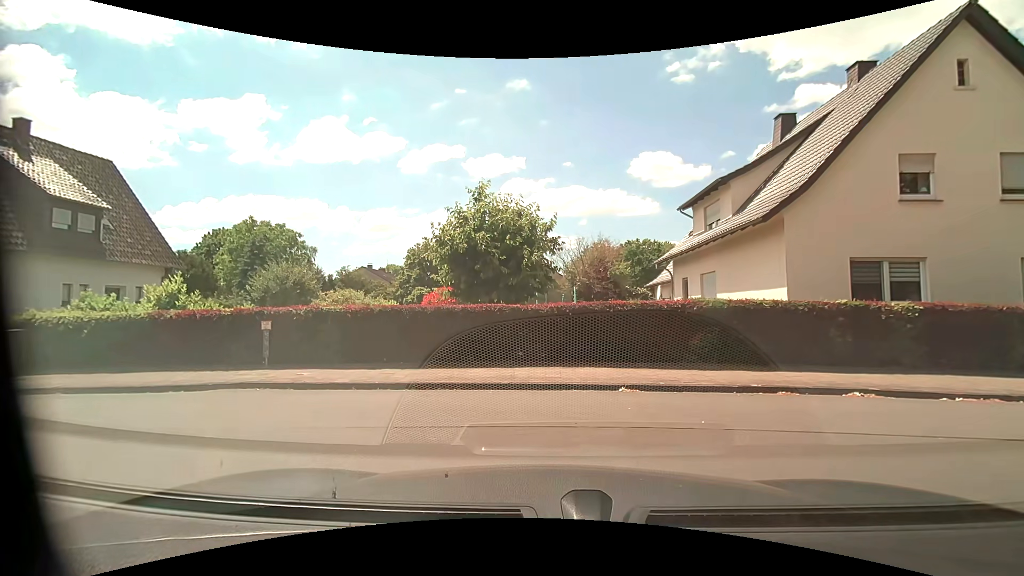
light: Day
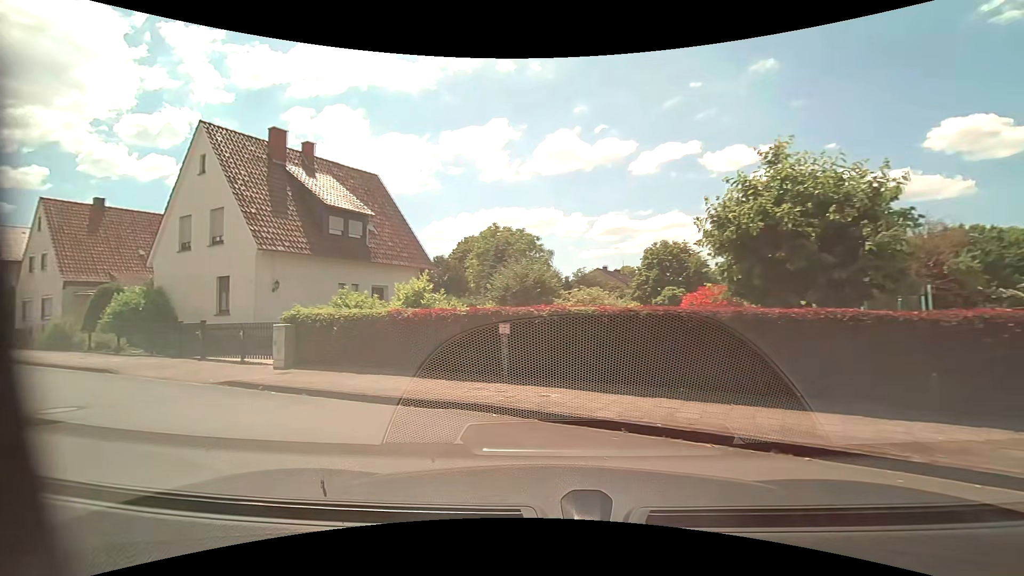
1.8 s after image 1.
(-0.9, +3.3) m; -30°
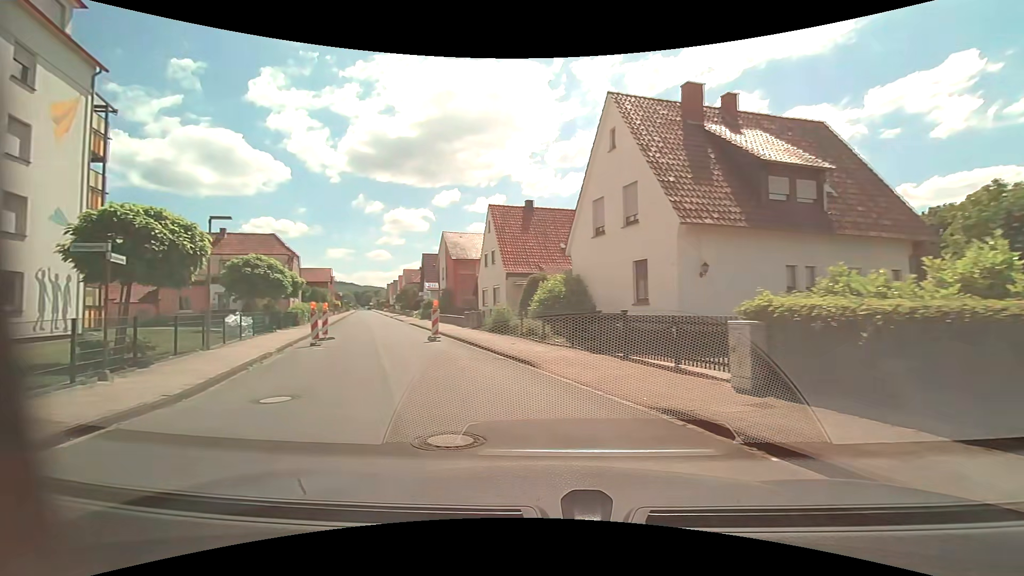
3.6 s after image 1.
(-1.9, +4.9) m; -44°
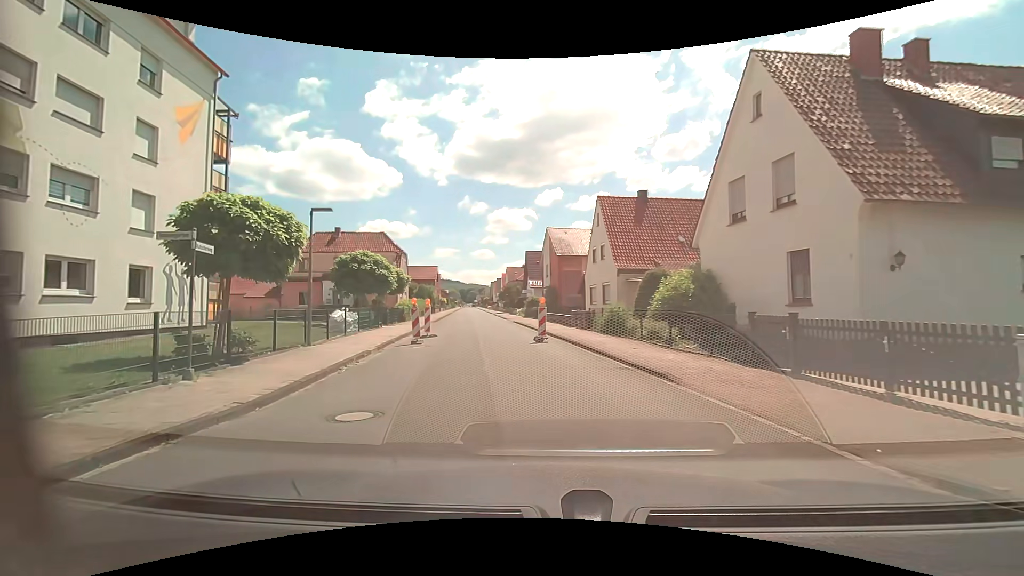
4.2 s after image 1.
(-0.2, +2.1) m; -12°
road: residential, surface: asphalt
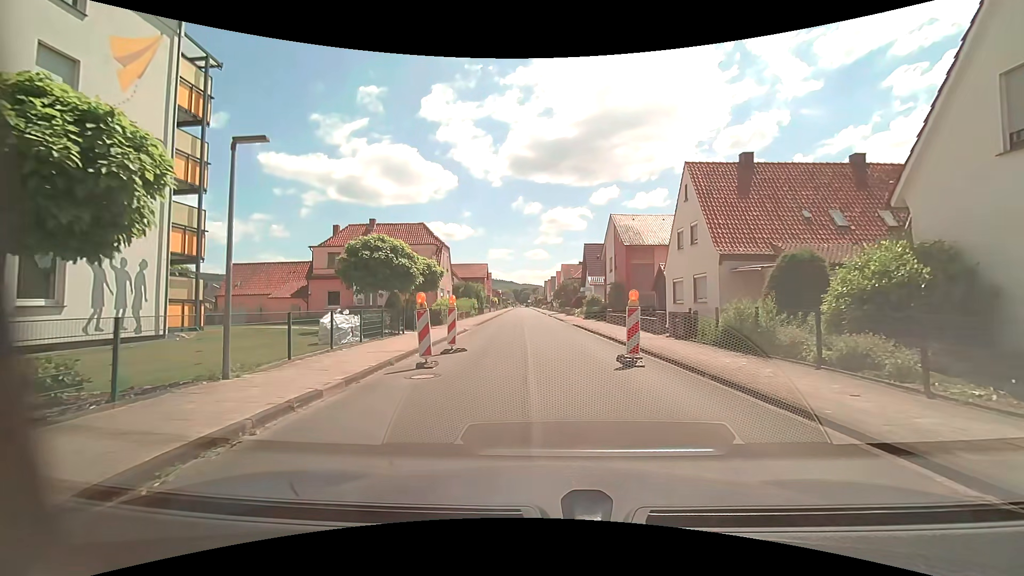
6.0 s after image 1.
(-0.6, +7.3) m; -6°
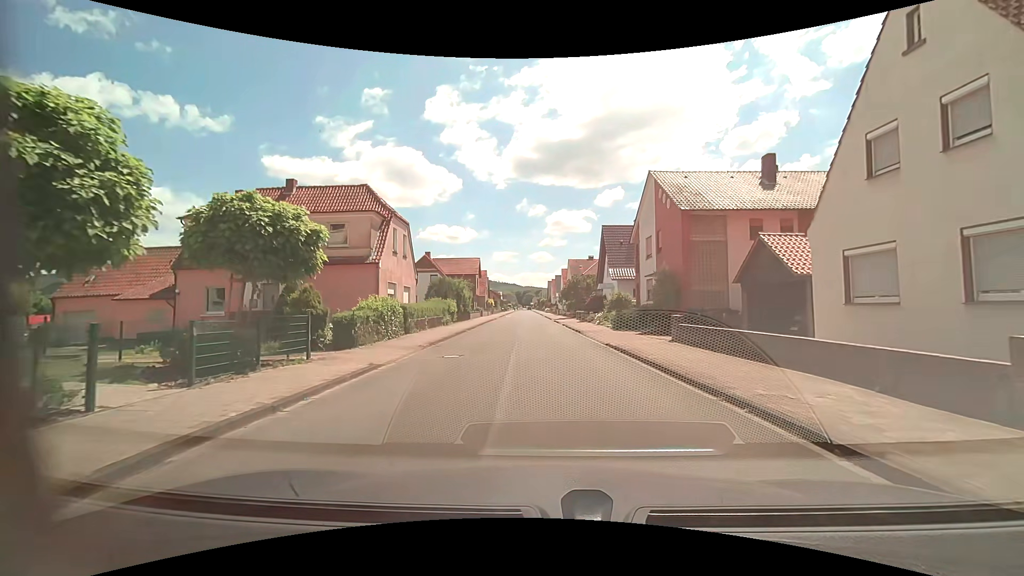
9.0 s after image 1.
(0.0, +16.1) m; 0°
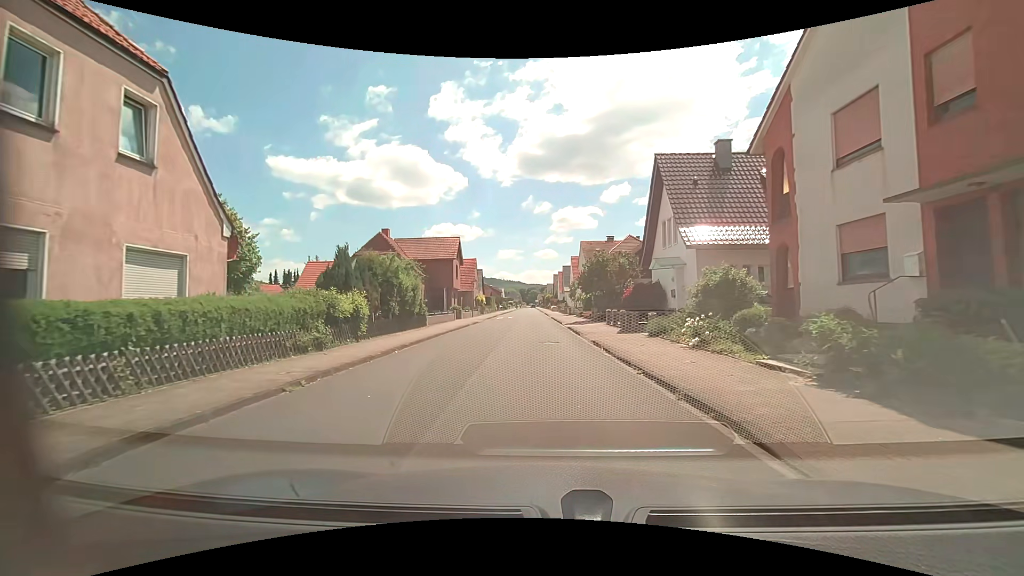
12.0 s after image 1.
(+0.2, +21.6) m; 0°
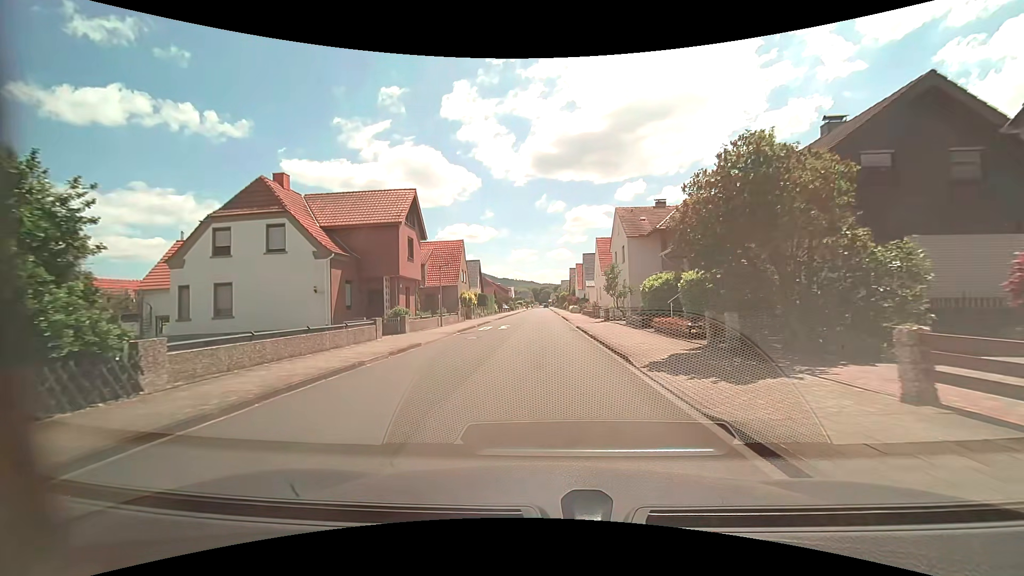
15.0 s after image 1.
(-0.5, +23.3) m; -2°
(0, +10) (0, +20) (0, +30) (0, +40) (0, +50) (0, +60) (0, +70) (0, +80) (-1, +90) (-1, +100) m
